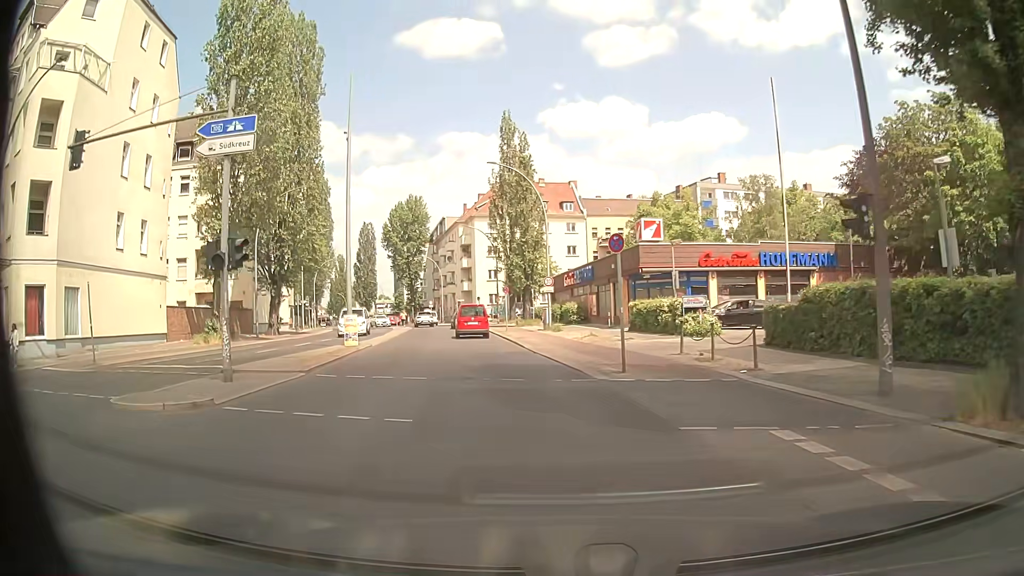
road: secondary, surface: asphalt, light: Day
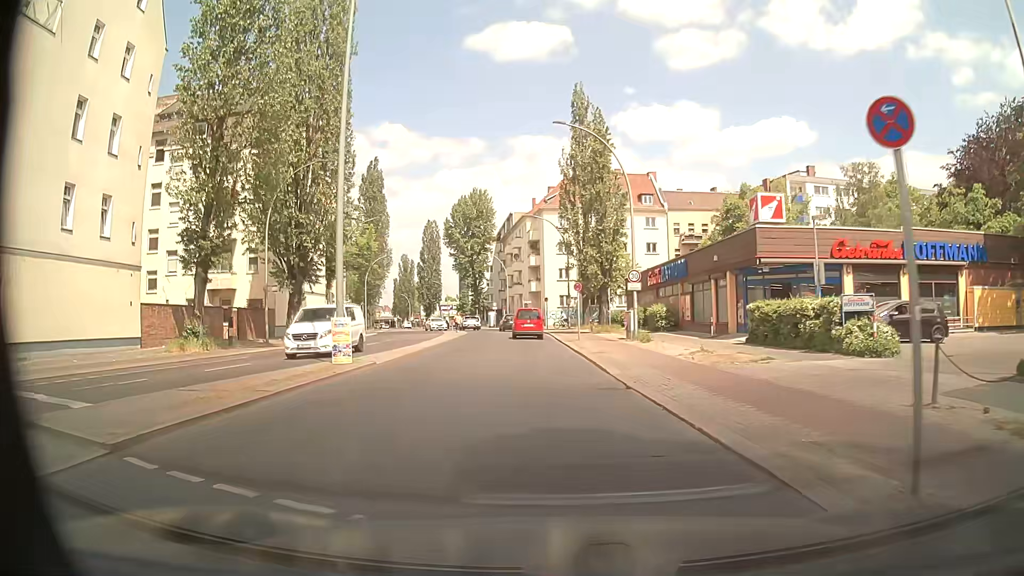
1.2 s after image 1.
(-0.8, +9.7) m; -7°
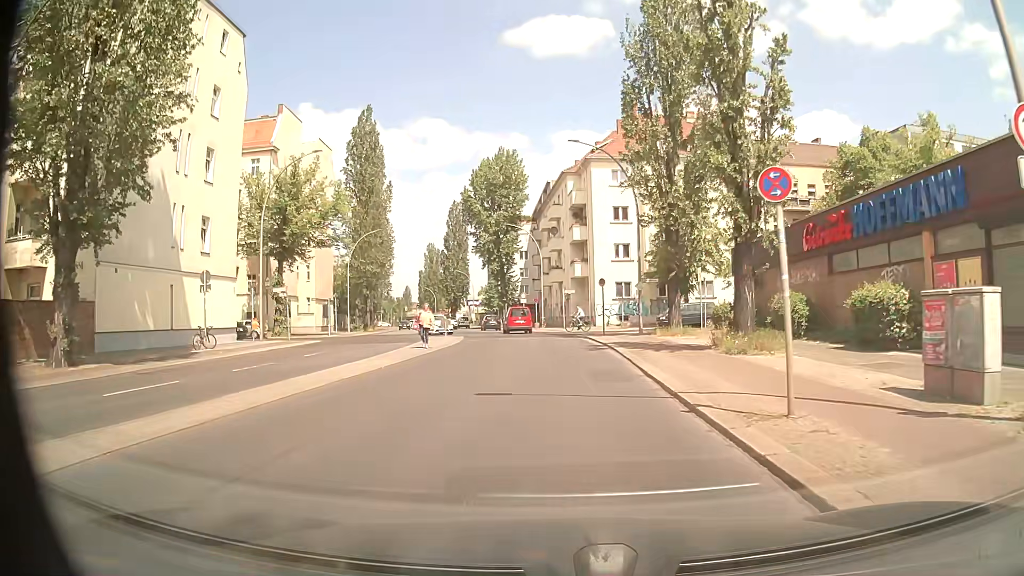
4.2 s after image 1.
(-0.9, +25.3) m; -4°
